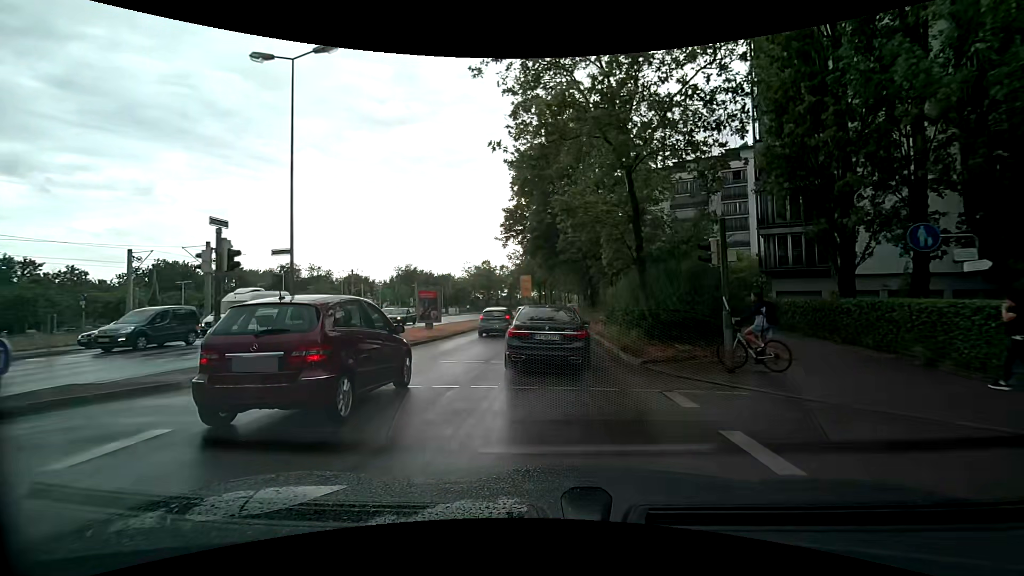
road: secondary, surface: asphalt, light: Day
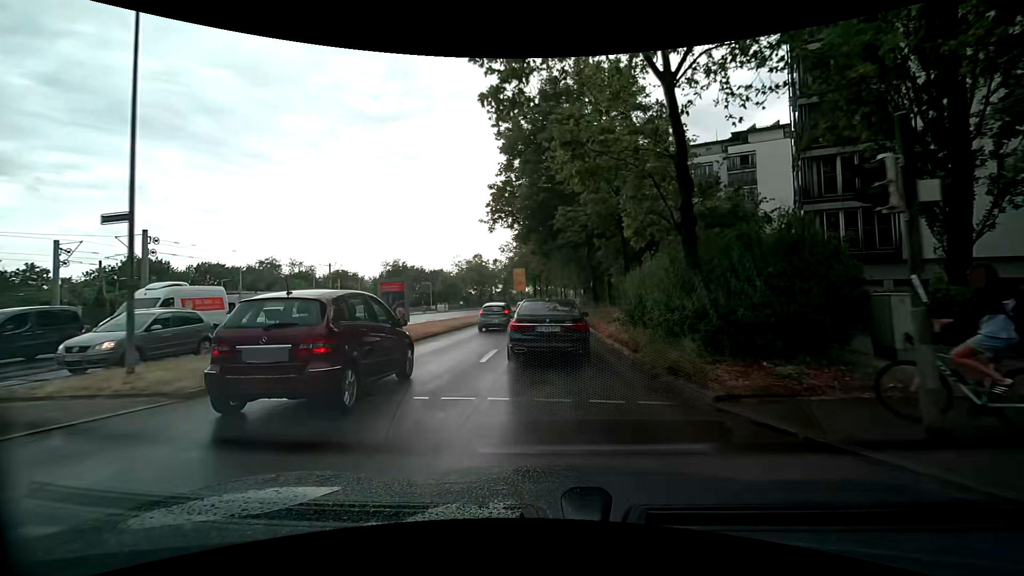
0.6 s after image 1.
(+0.1, +5.9) m; +1°
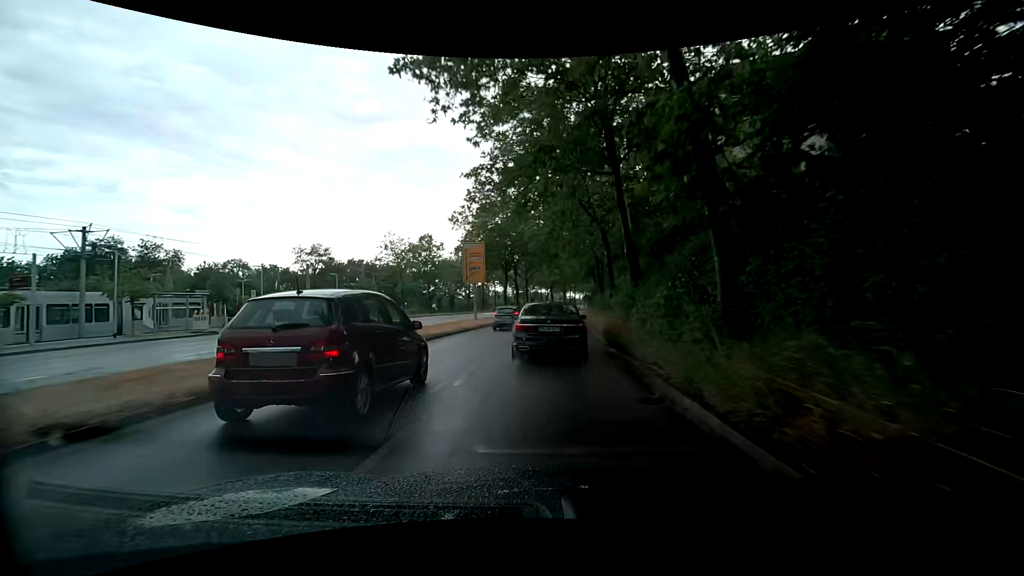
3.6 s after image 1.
(-0.4, +33.6) m; 0°
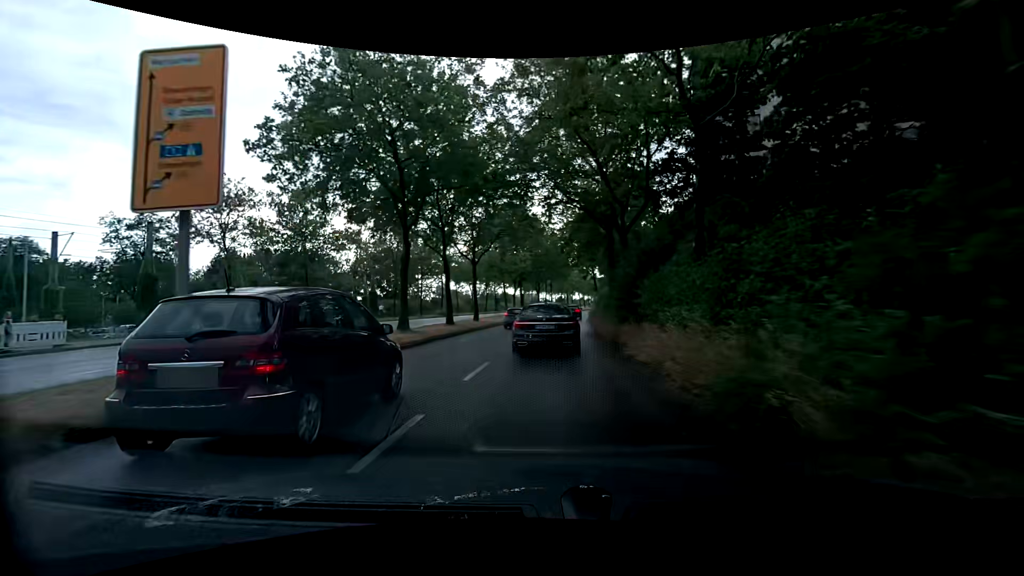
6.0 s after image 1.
(+0.8, +29.4) m; +3°
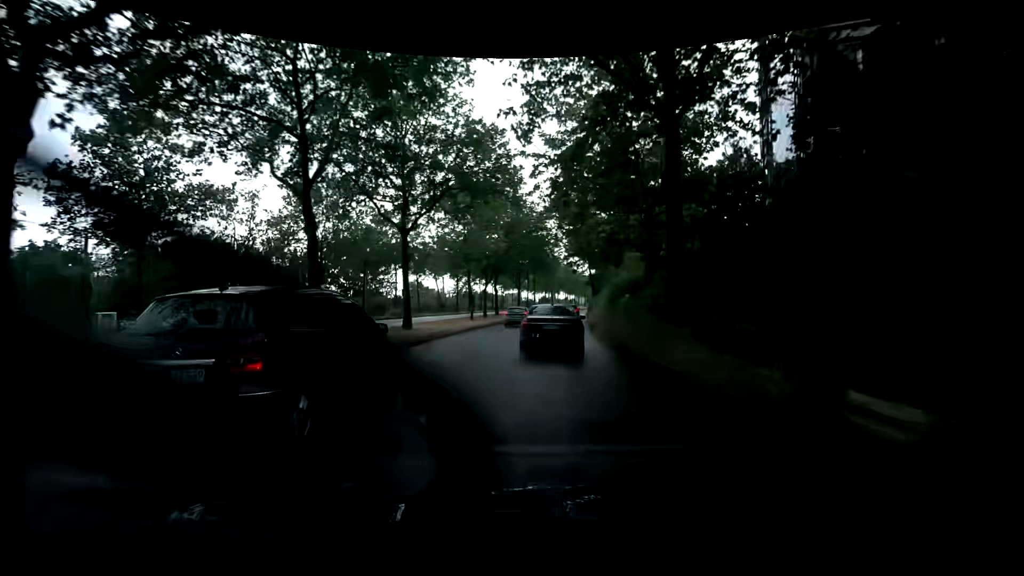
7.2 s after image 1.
(+0.3, +15.4) m; +2°
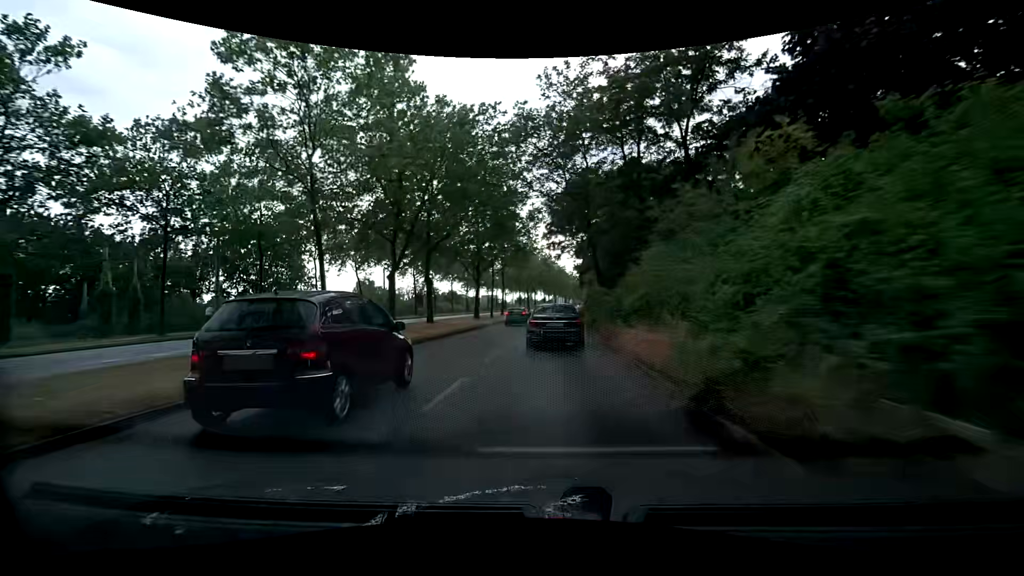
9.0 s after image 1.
(+0.7, +23.5) m; +3°
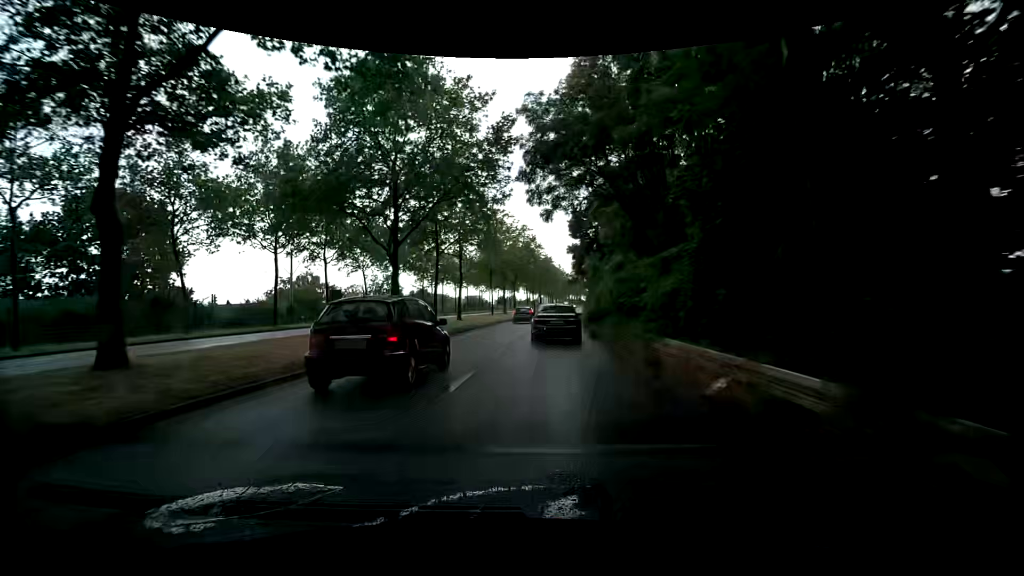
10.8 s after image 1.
(+0.4, +23.3) m; +1°
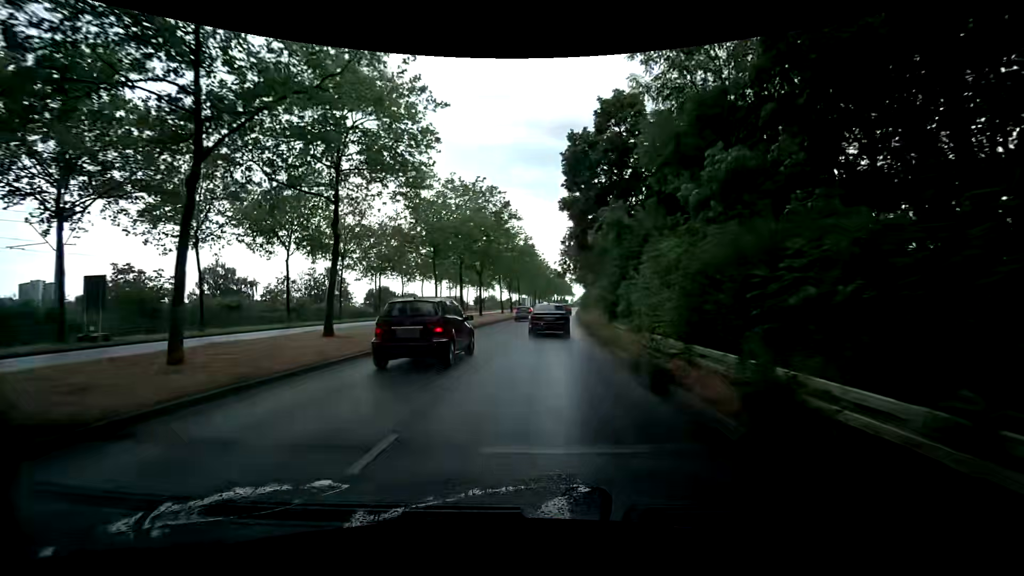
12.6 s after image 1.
(+0.6, +22.9) m; +2°
(0, +10) (0, +20) (0, +30) (+1, +40) (+1, +50) (+2, +60) (+3, +70) (+3, +80) (+4, +90) (+5, +100) m
